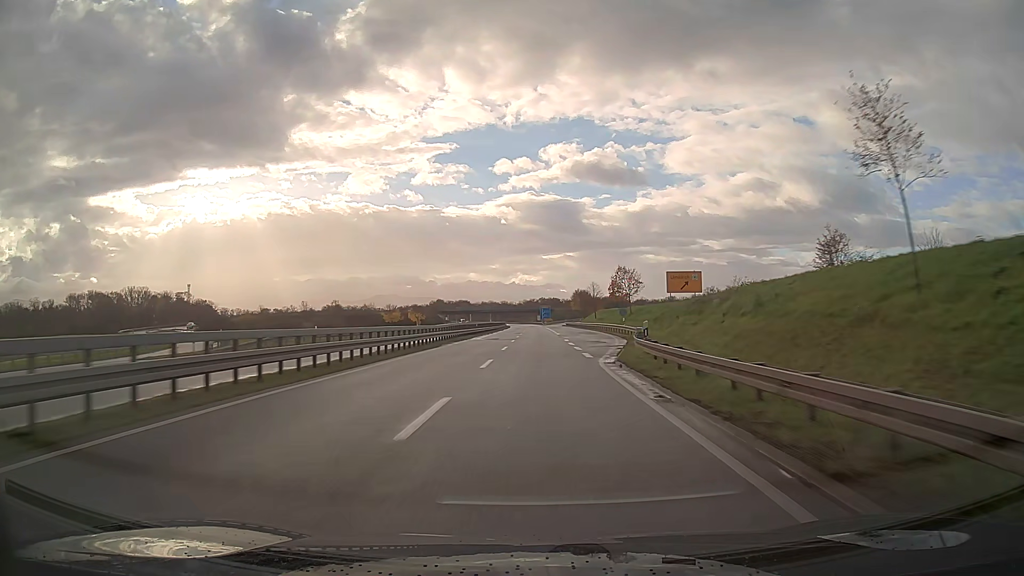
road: trunk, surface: asphalt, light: Day
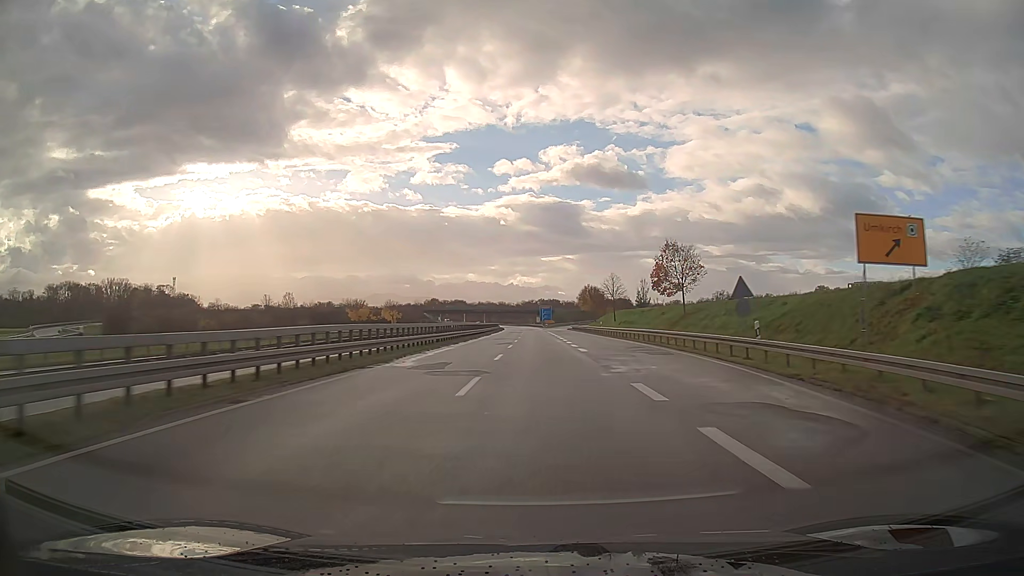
(0.0, +30.8) m; 0°
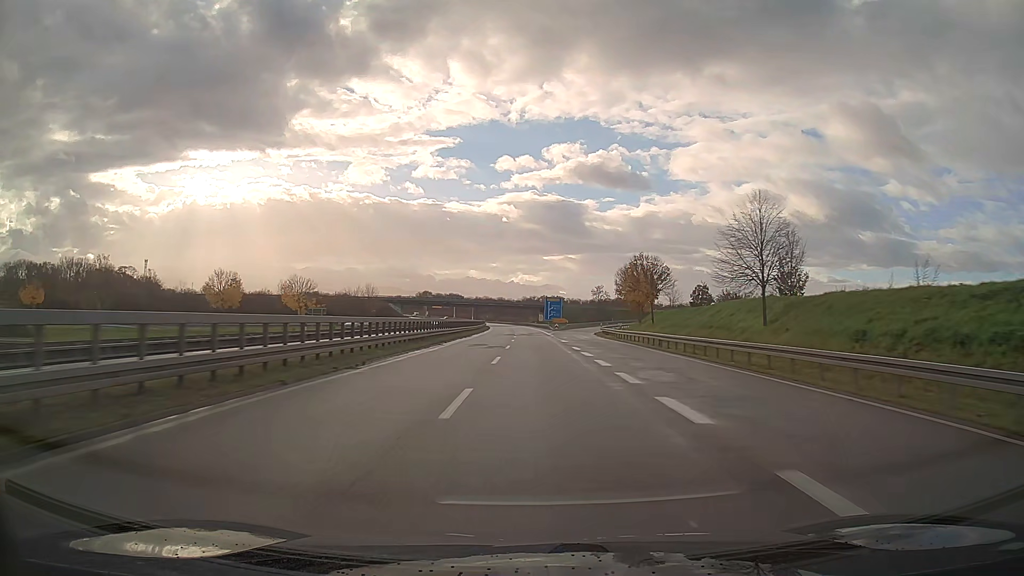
(0.0, +61.8) m; 0°
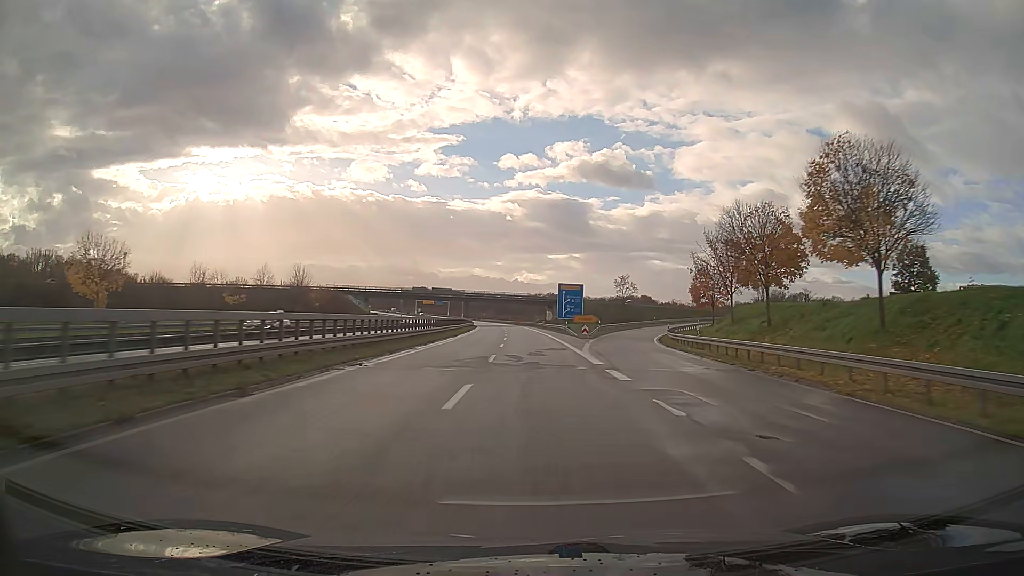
(-0.1, +46.6) m; -1°
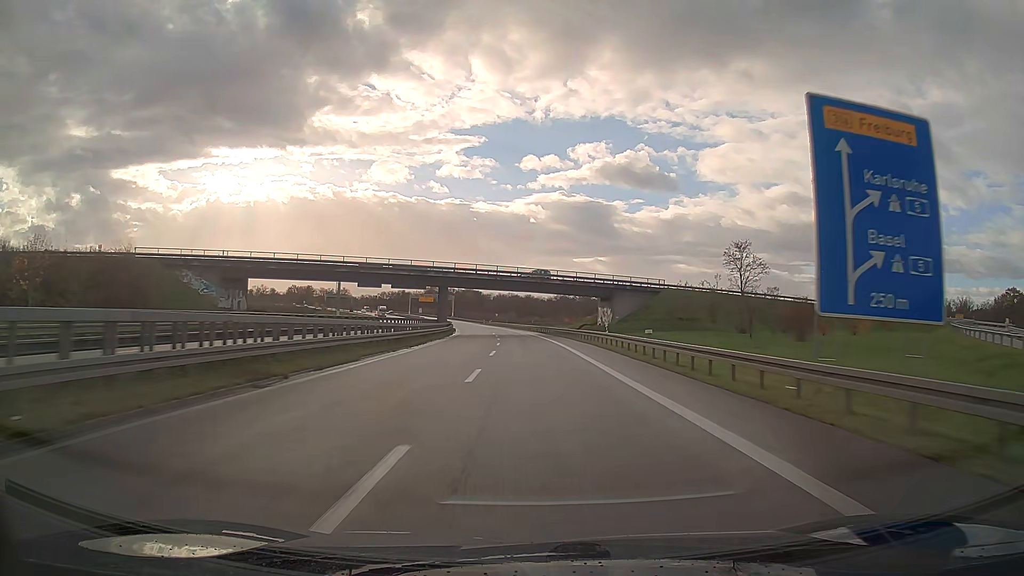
(-1.6, +77.6) m; -2°
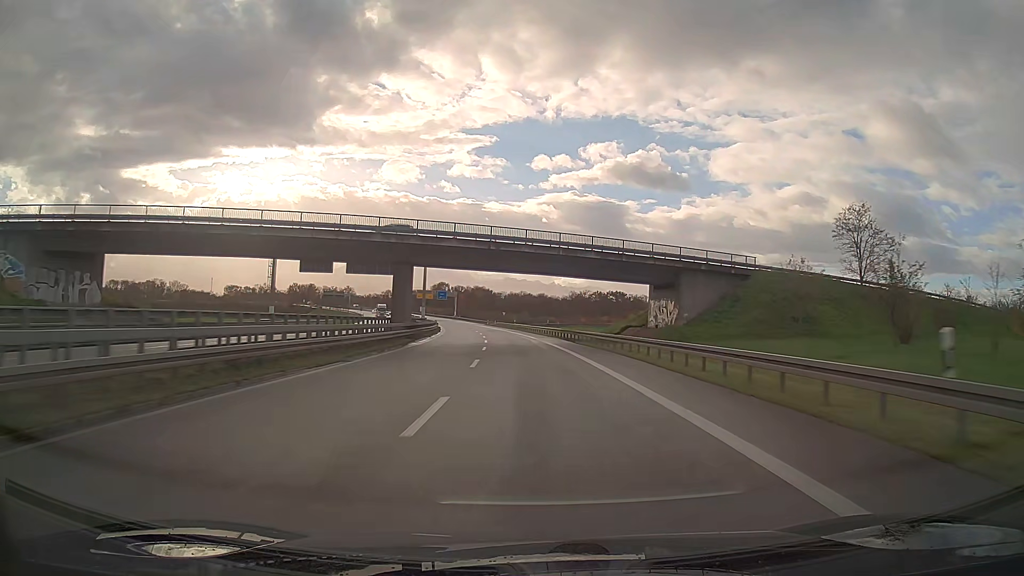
(-0.3, +30.9) m; -1°
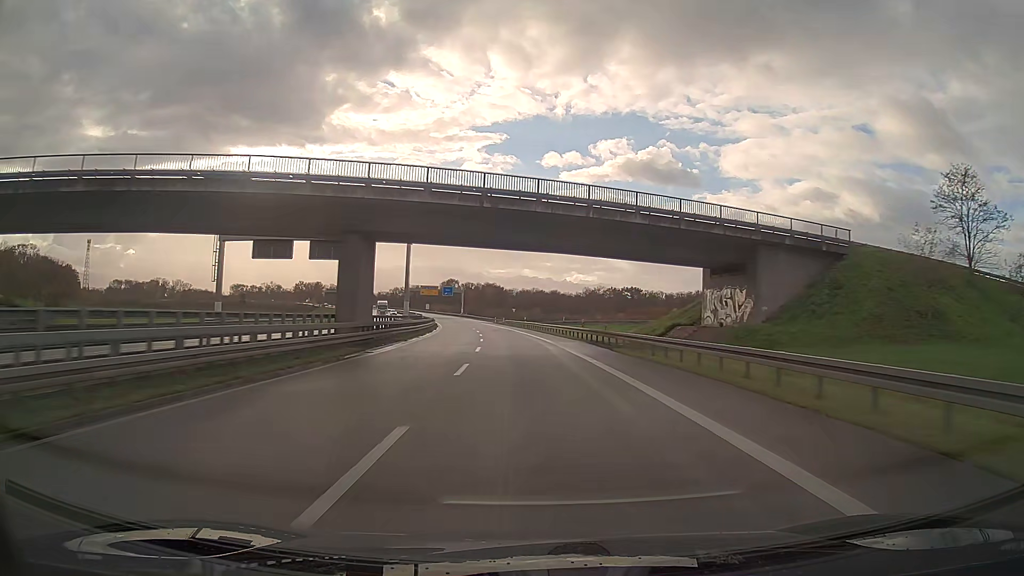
(-0.1, +15.4) m; -1°
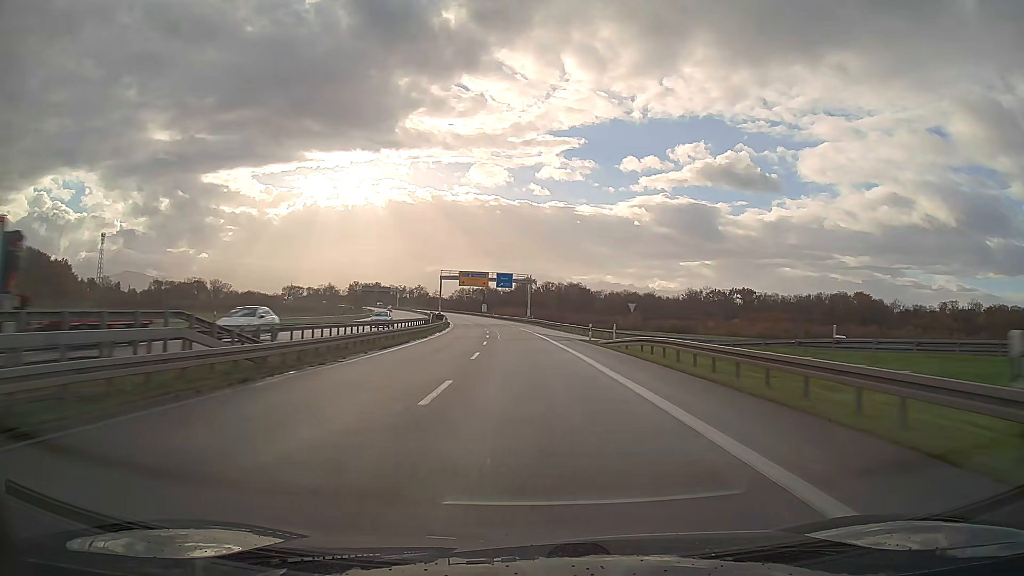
(-4.4, +76.1) m; -7°
(0, +10) (0, +20) (-1, +30) (-1, +40) (-2, +50) (-2, +60) (-3, +70) (-4, +80) (-5, +90) (-6, +100) m
